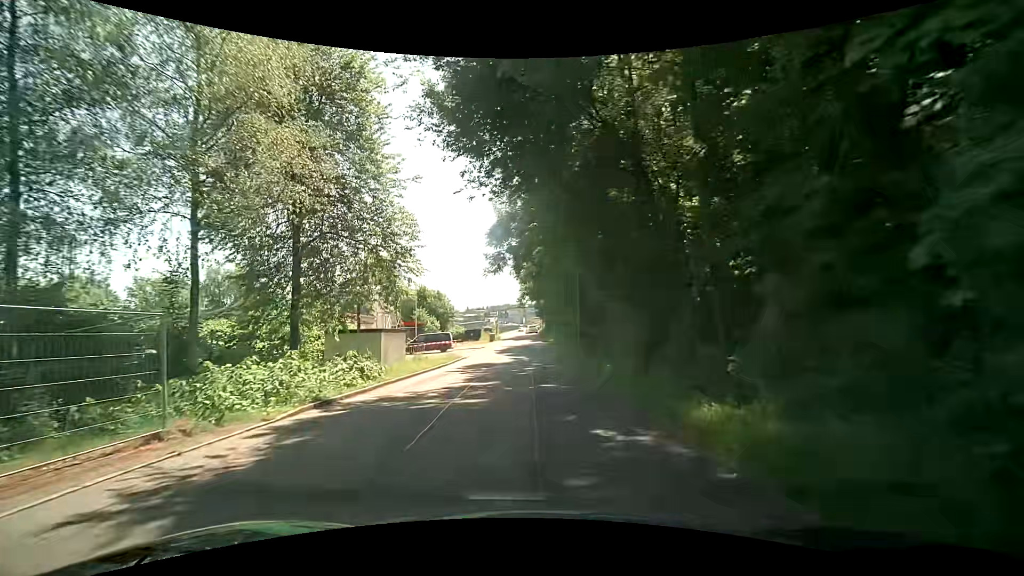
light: Day
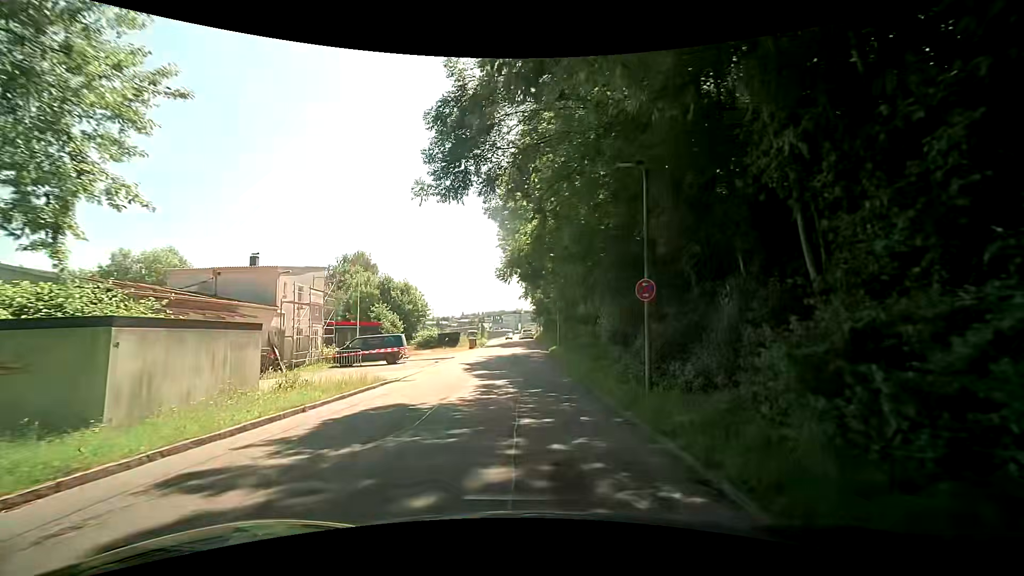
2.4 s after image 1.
(+0.6, +16.6) m; +3°
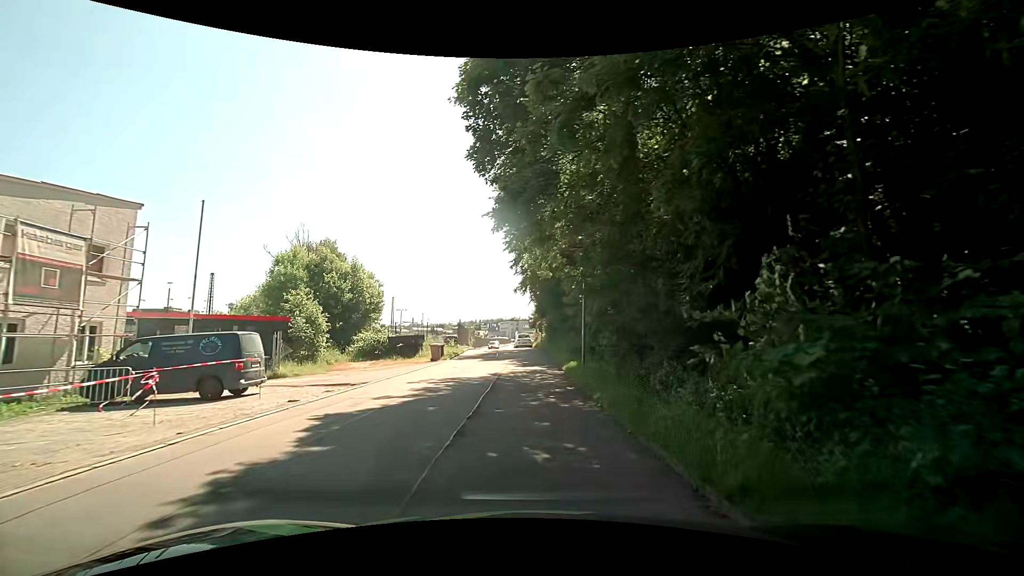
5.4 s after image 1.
(-0.3, +18.3) m; -3°
